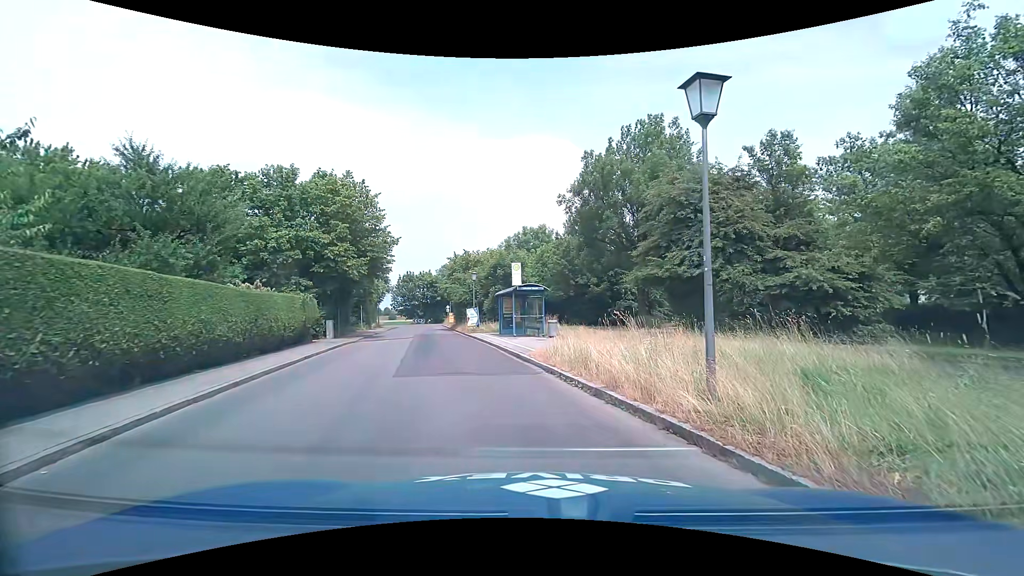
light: Day
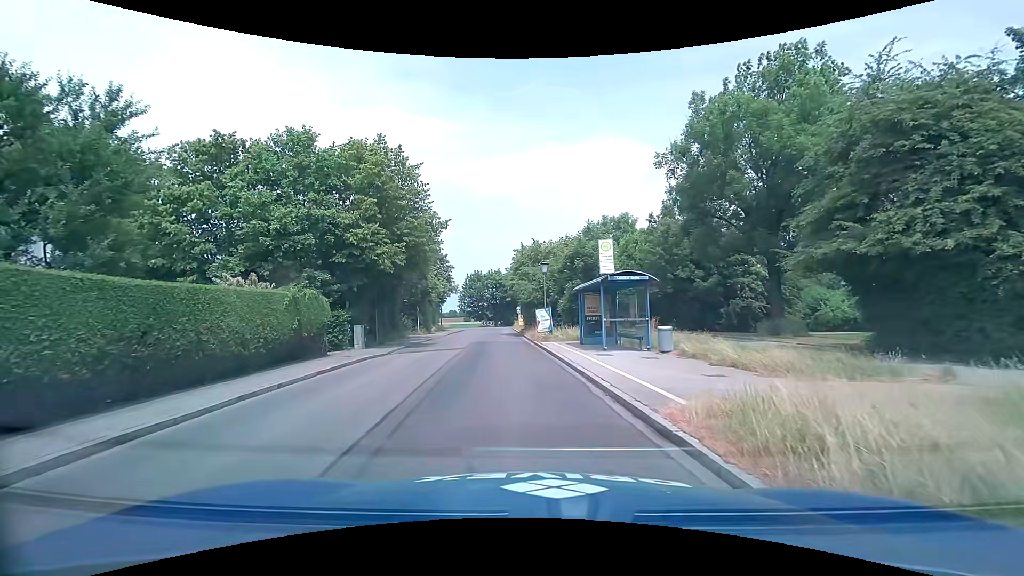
(-0.4, +8.2) m; -7°
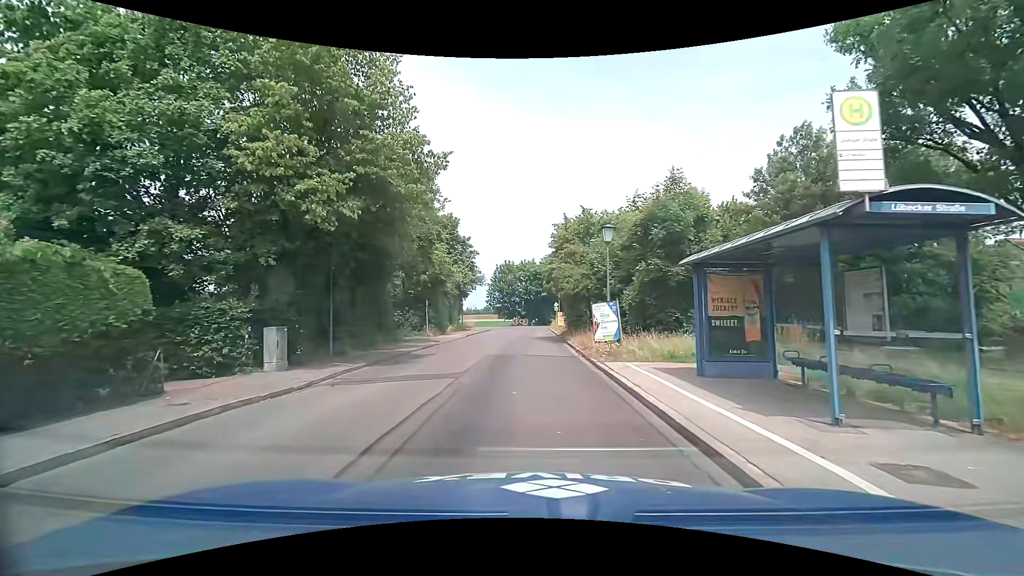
(-0.8, +11.1) m; -6°
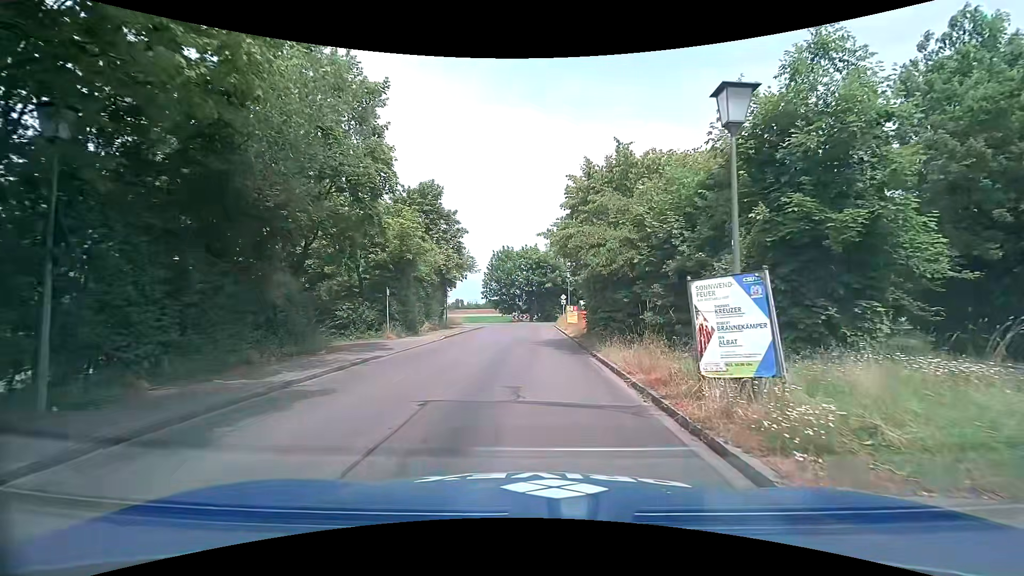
(0.0, +10.1) m; 0°
